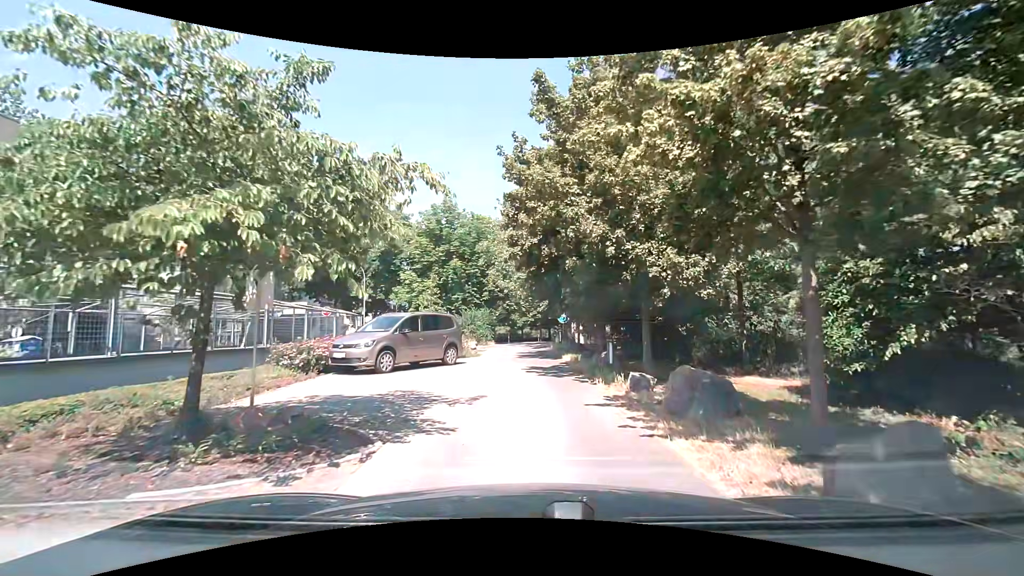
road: residential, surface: asphalt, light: Day
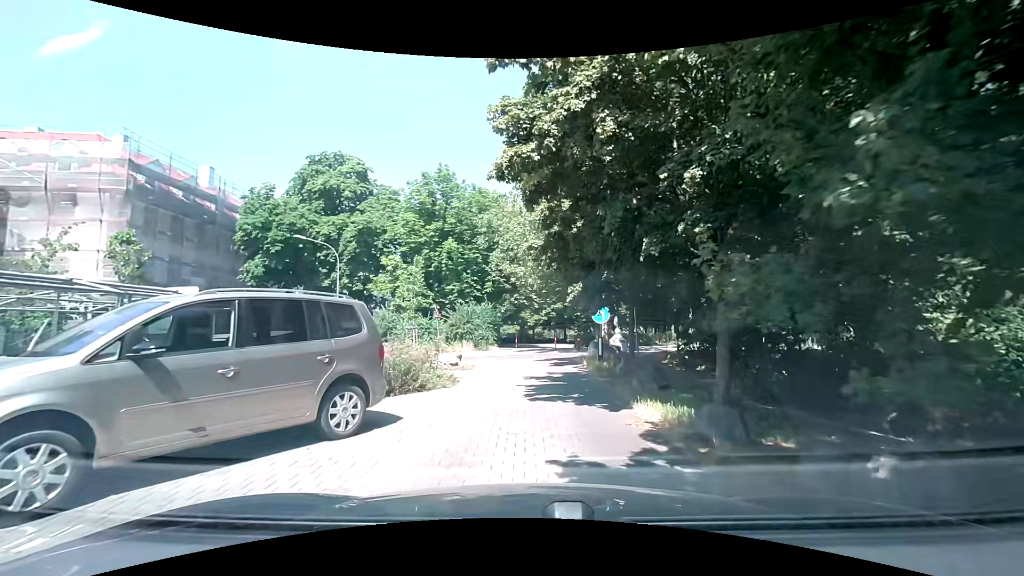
(-0.1, +10.0) m; -1°
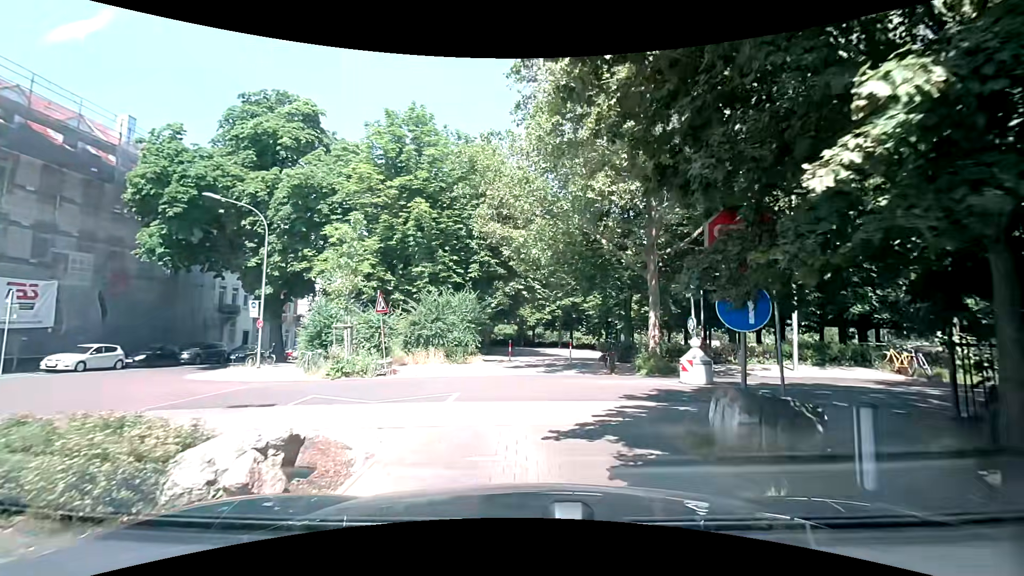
(0.0, +11.1) m; +2°
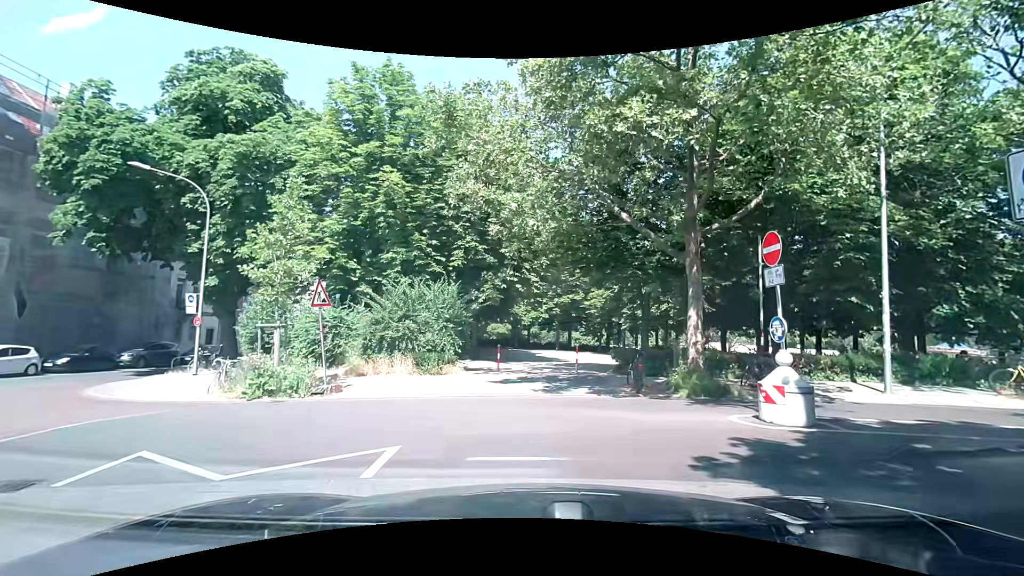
(-0.1, +4.6) m; -1°
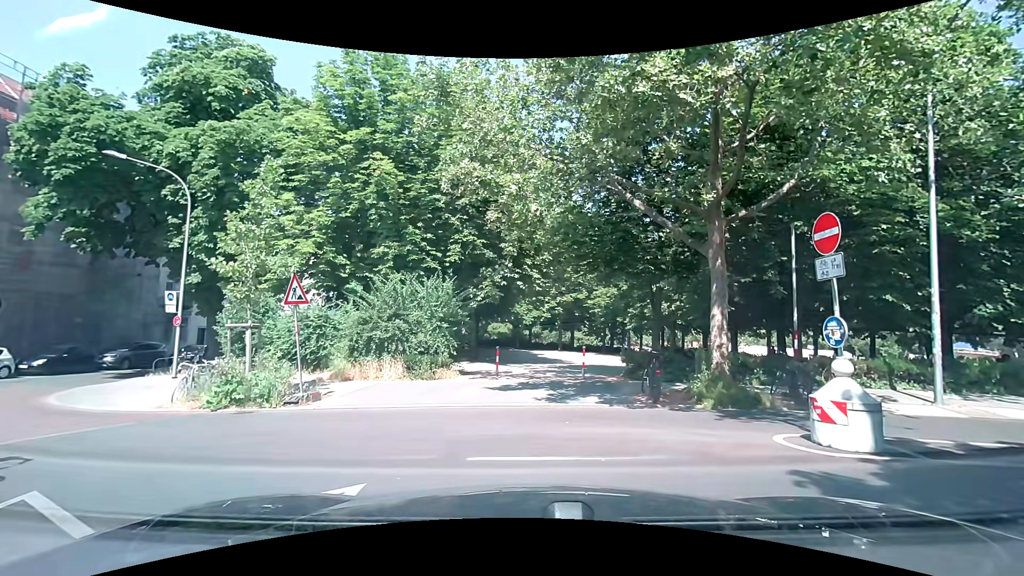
(0.0, +1.4) m; -1°
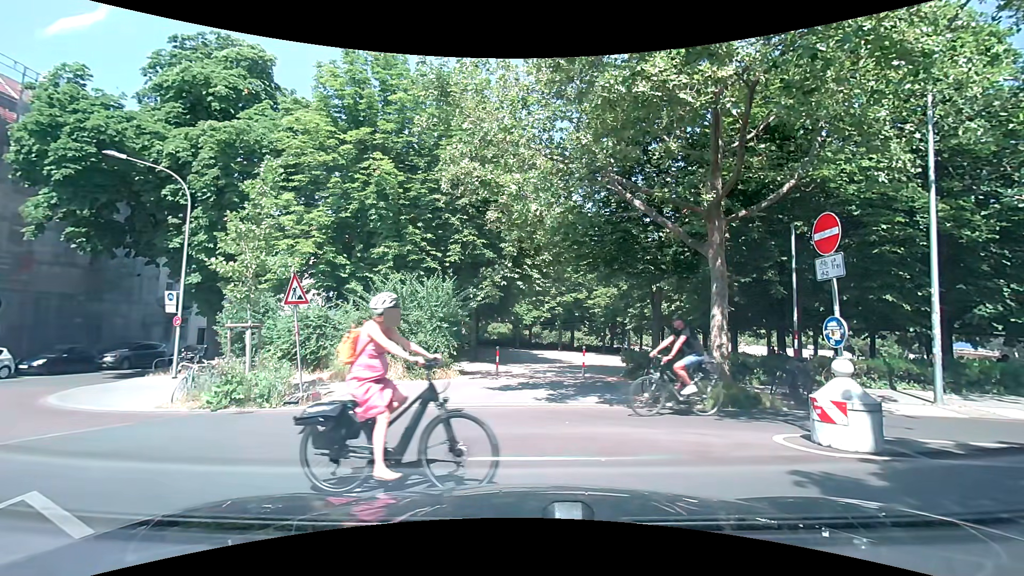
(0.0, 0.0) m; 0°
